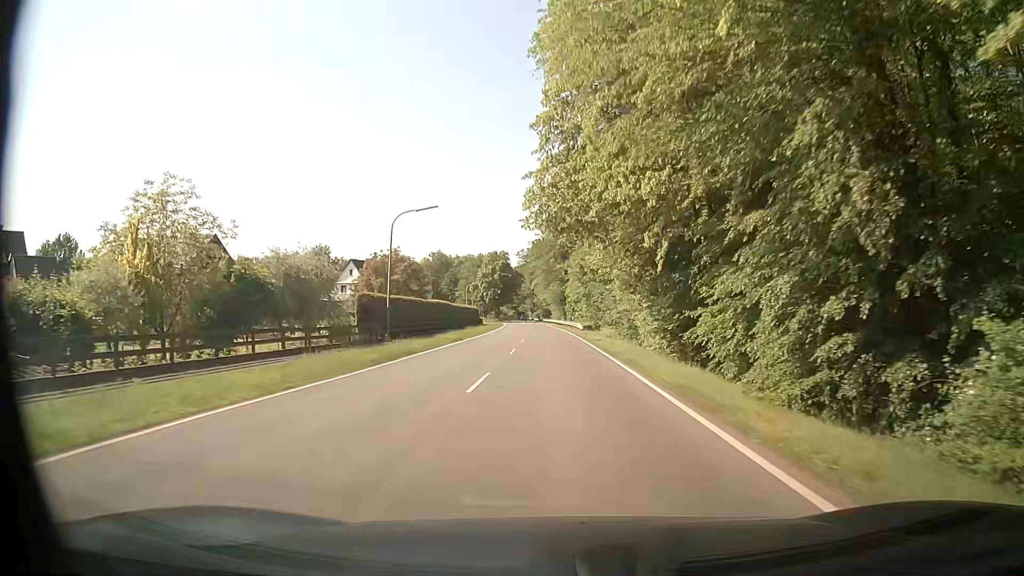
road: secondary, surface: asphalt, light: Day
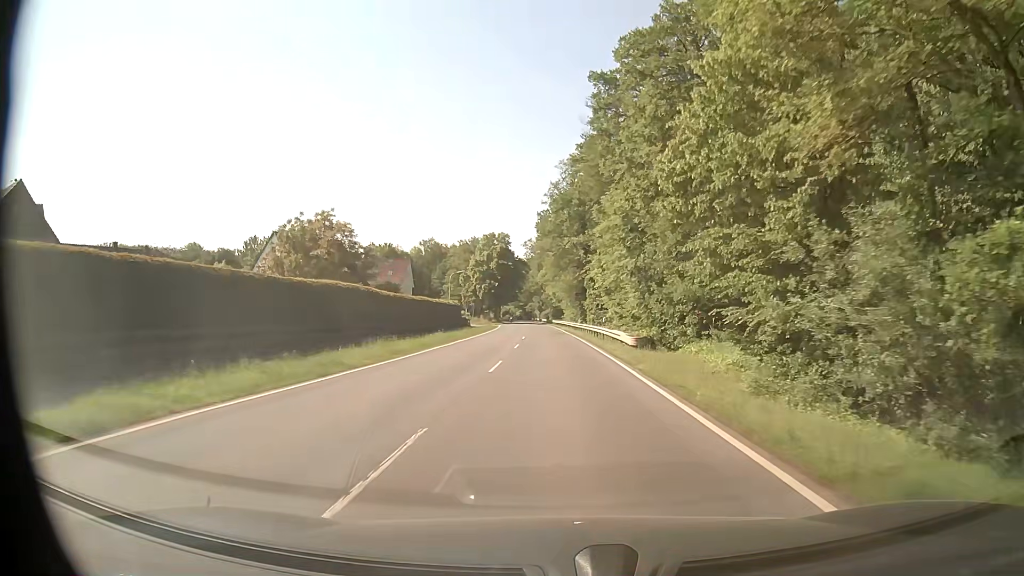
(-0.2, +32.2) m; 0°
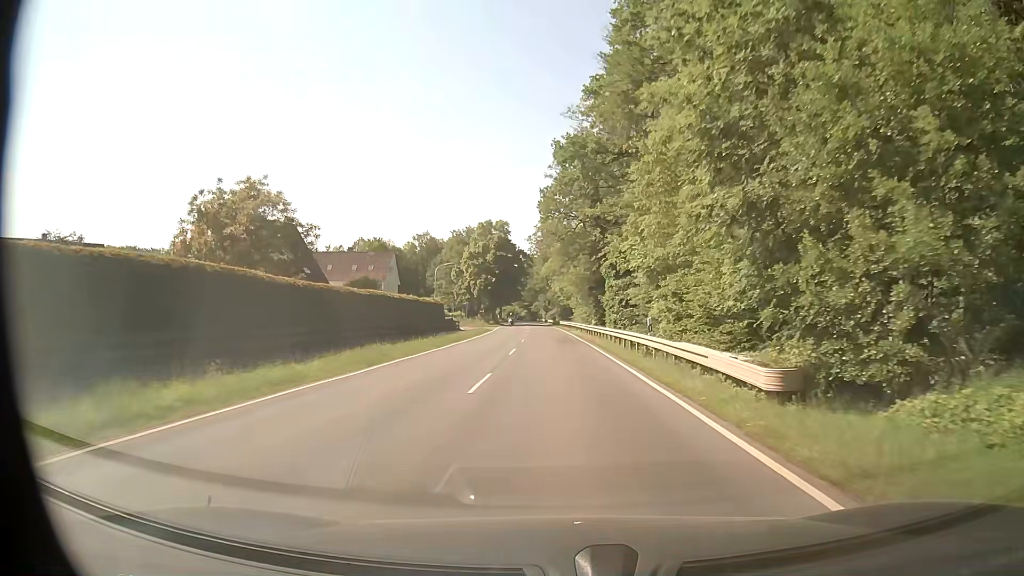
(-0.3, +16.1) m; -1°
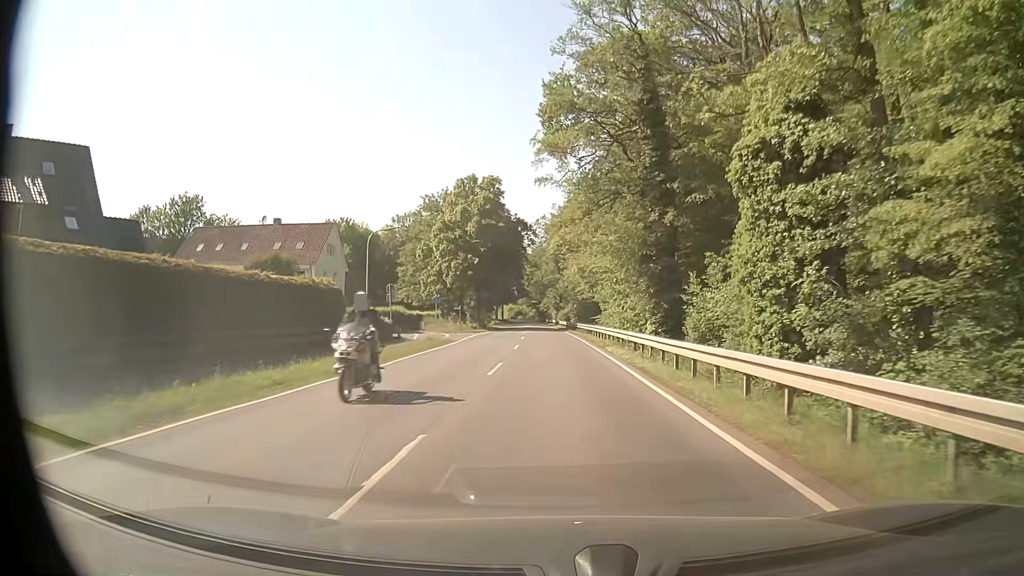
(-0.7, +32.3) m; -2°
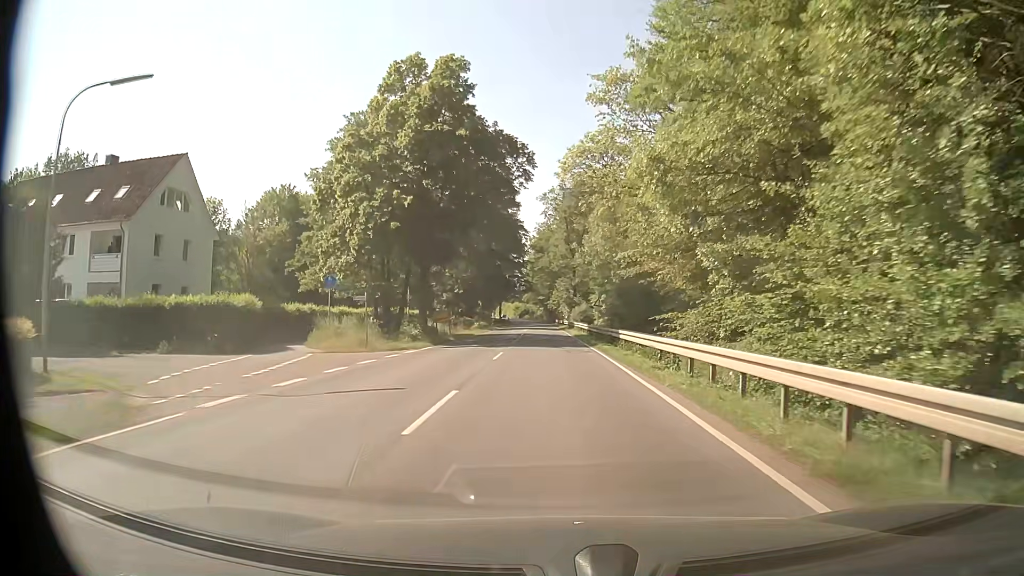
(-0.4, +32.3) m; -1°
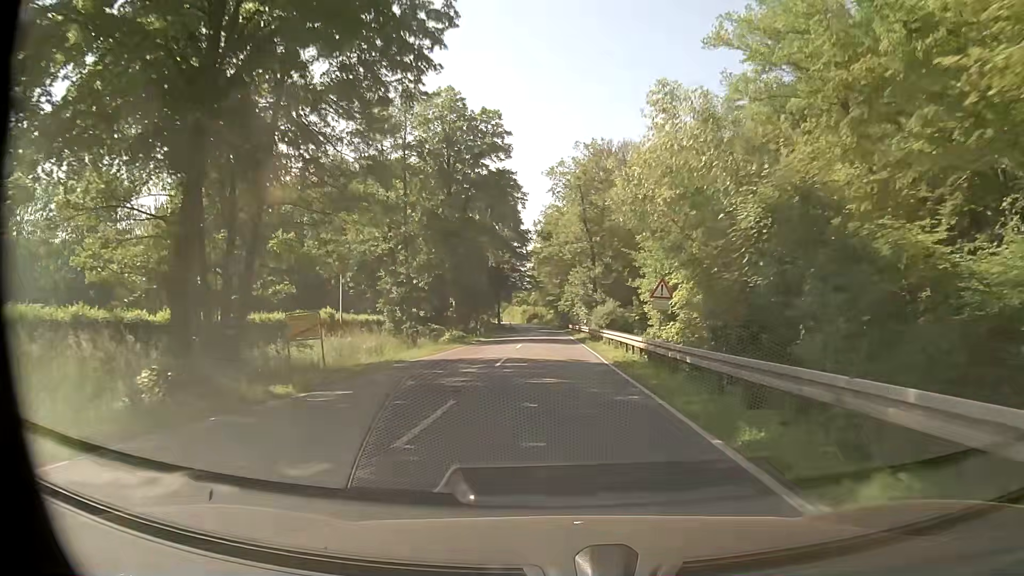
(-0.1, +24.6) m; -1°
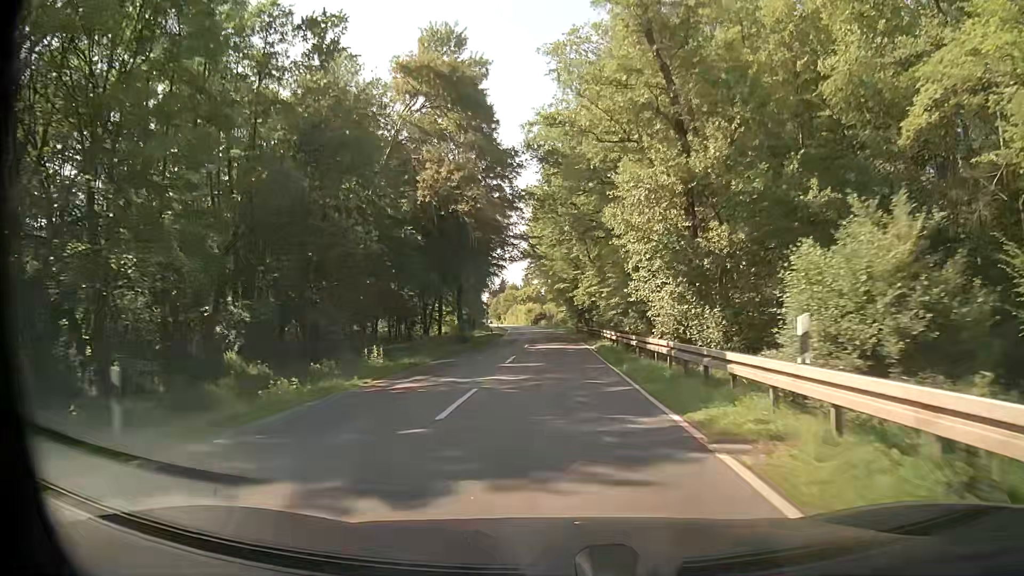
(-0.1, +46.4) m; -1°
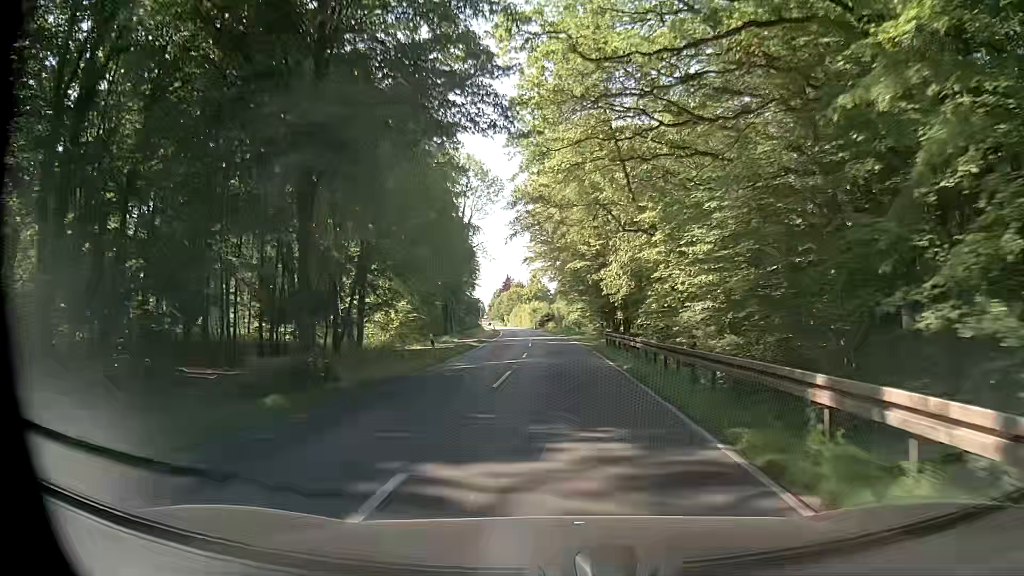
(-0.1, +31.7) m; -1°
(0, +10) (0, +20) (0, +30) (0, +40) (0, +50) (0, +60) (-1, +70) (-1, +80) (-2, +90) (-3, +100) m
